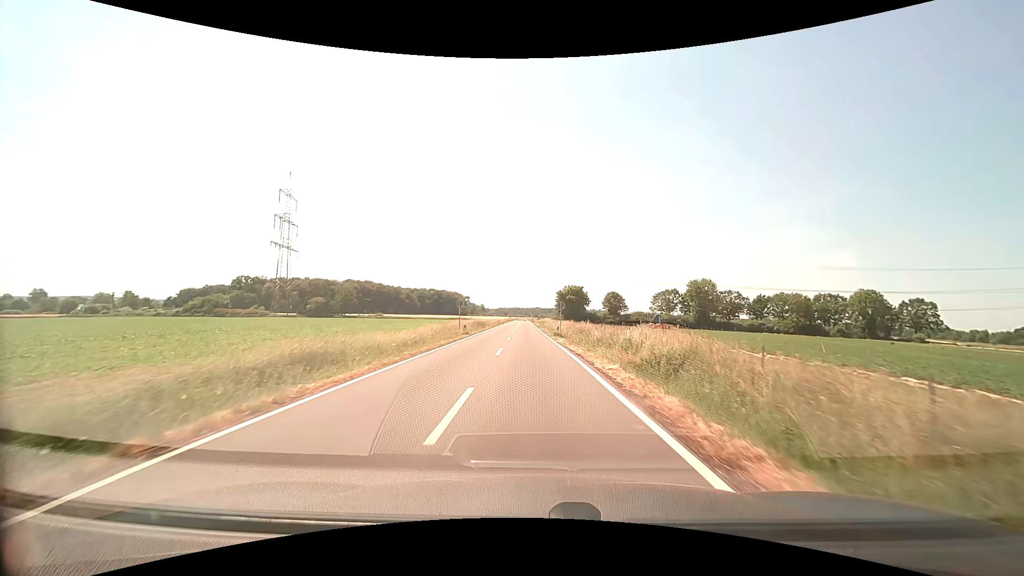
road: secondary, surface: asphalt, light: Day
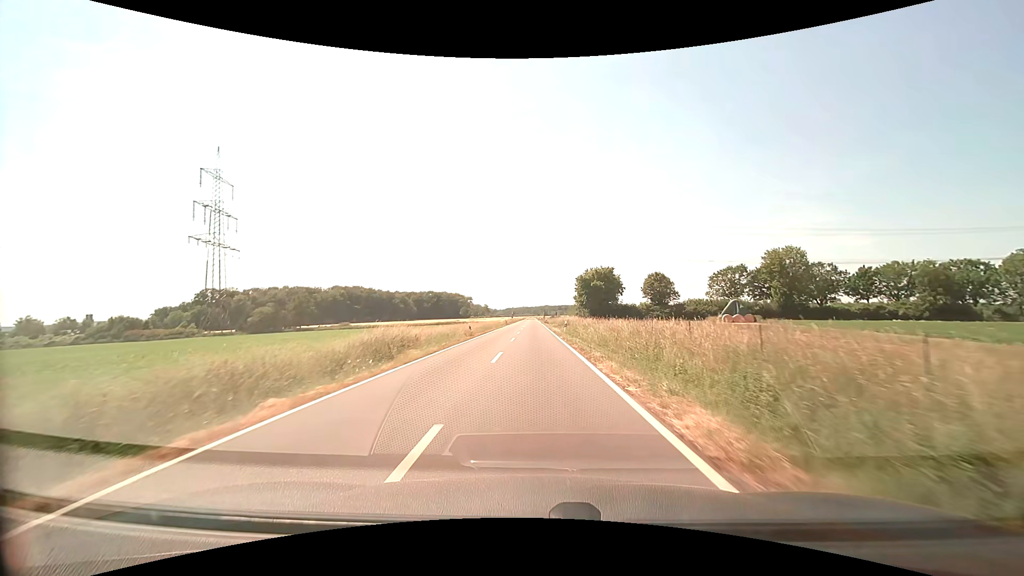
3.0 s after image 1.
(-0.8, +51.3) m; -1°
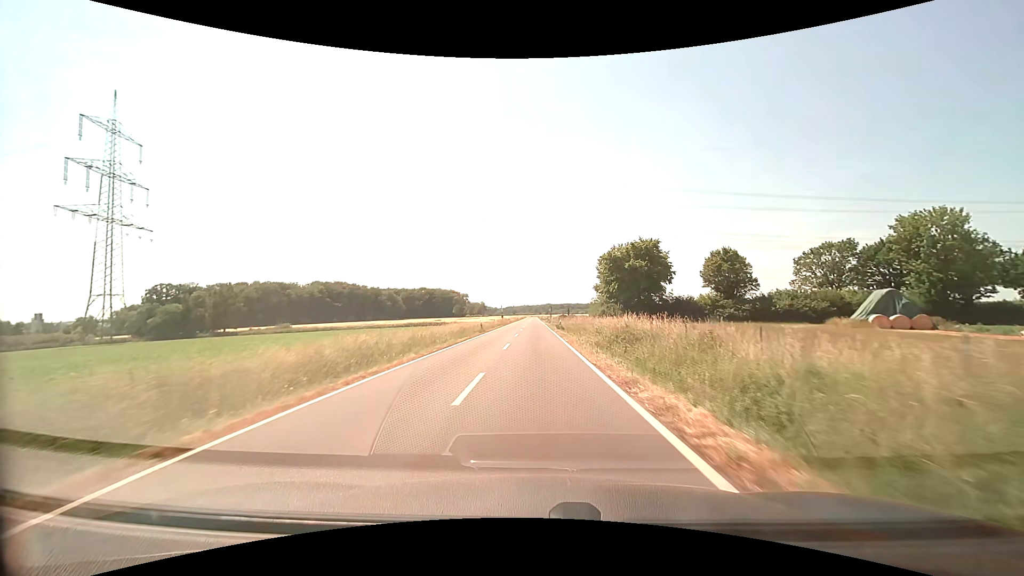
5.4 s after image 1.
(-0.2, +42.7) m; 0°
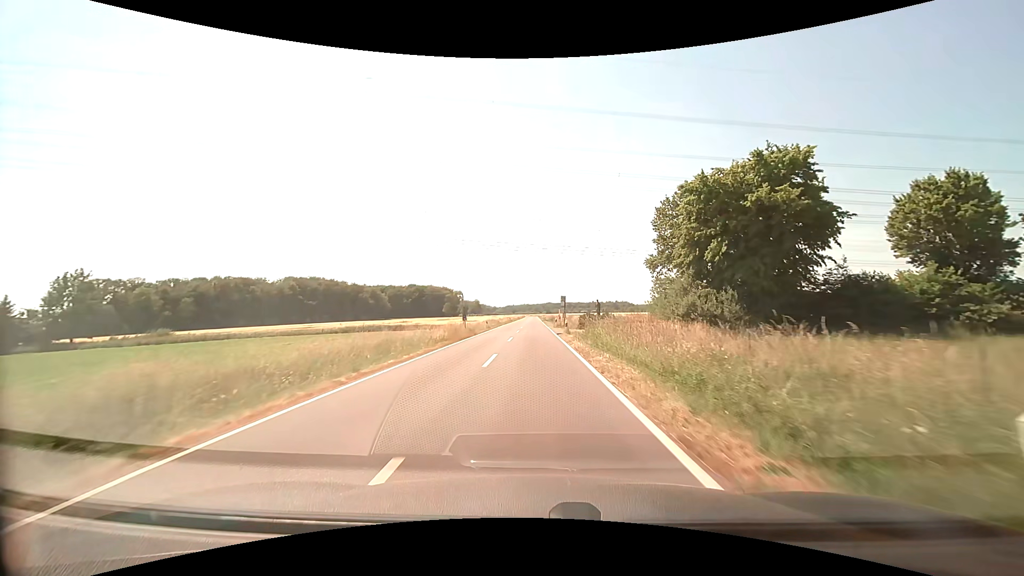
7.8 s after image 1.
(0.0, +42.7) m; 0°
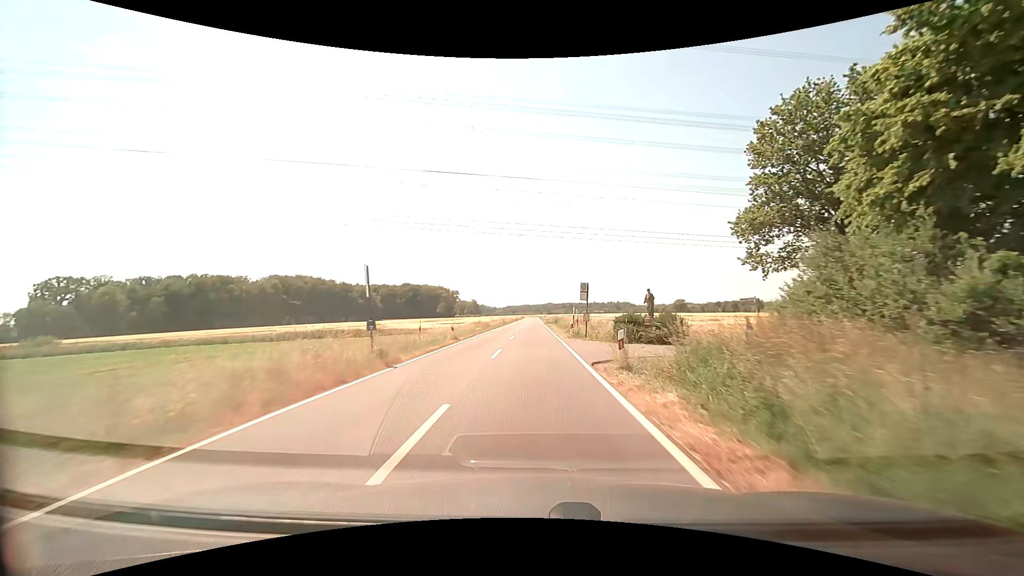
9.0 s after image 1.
(0.0, +21.3) m; 0°
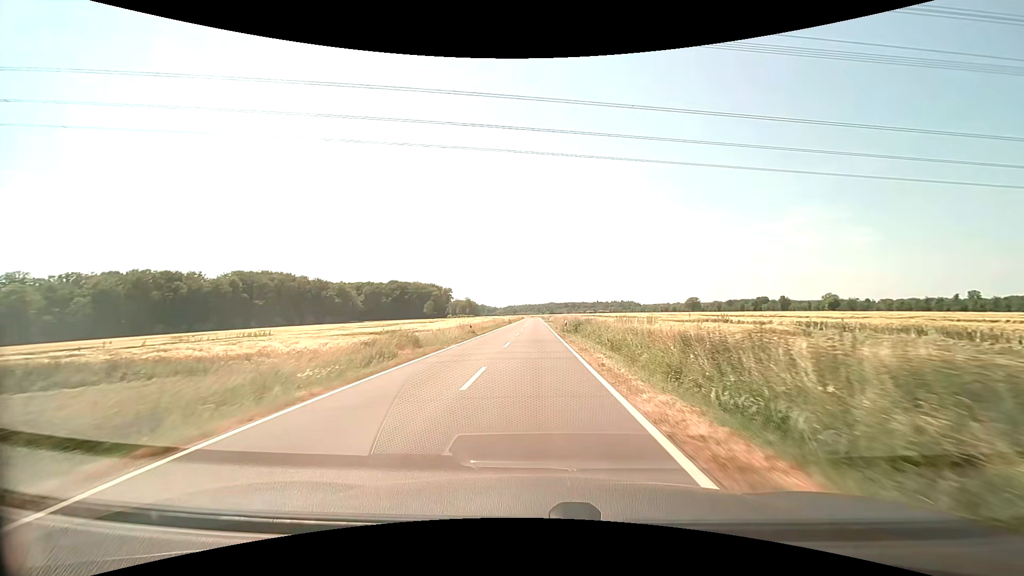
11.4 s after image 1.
(0.0, +42.4) m; 0°
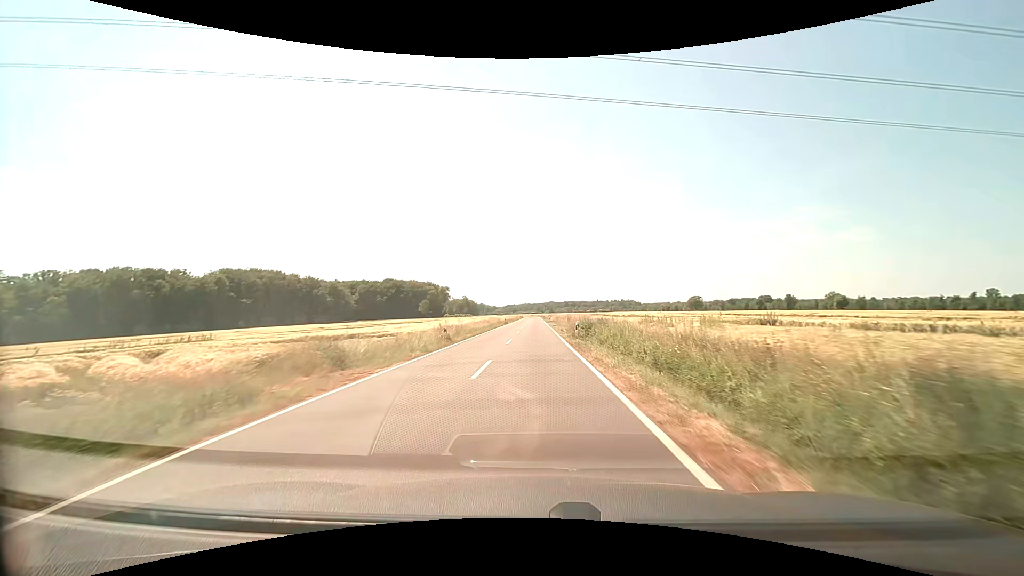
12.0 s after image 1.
(0.0, +10.6) m; 0°
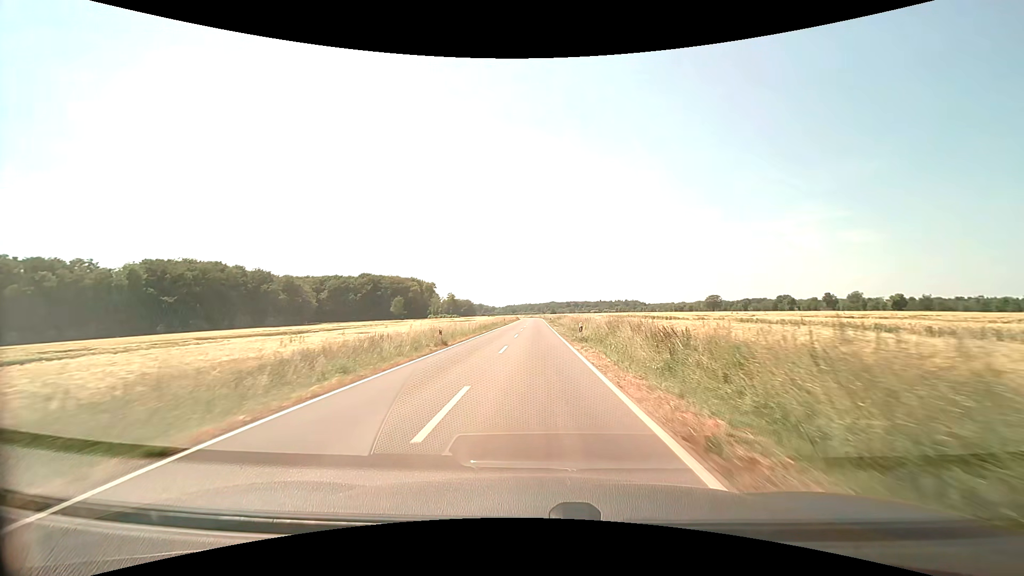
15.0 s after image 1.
(0.0, +52.7) m; 0°
(0, +10) (0, +20) (0, +30) (0, +40) (0, +50) (0, +60) (0, +70) (0, +80) (0, +90) (0, +100) m
